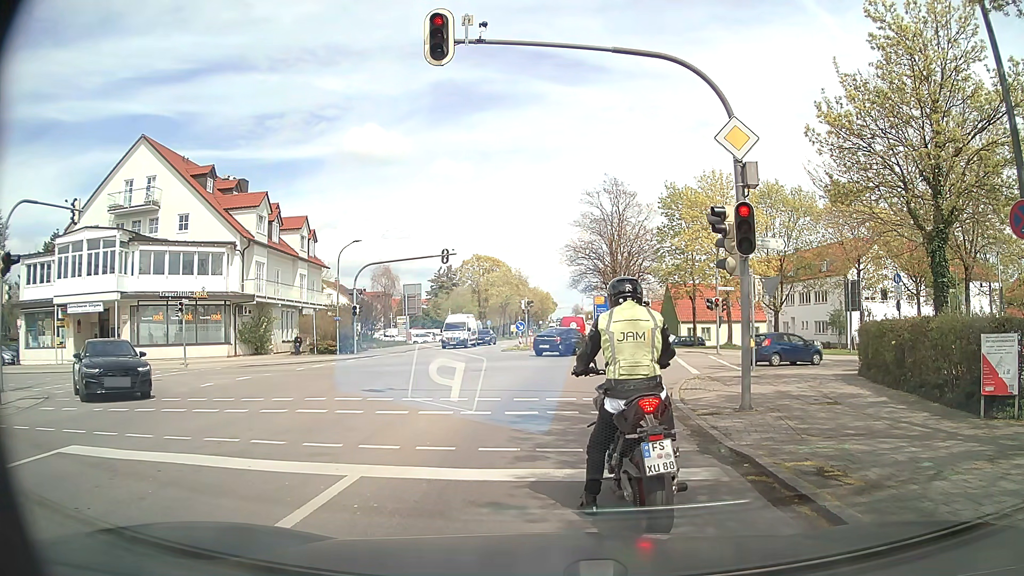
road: secondary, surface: asphalt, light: Day
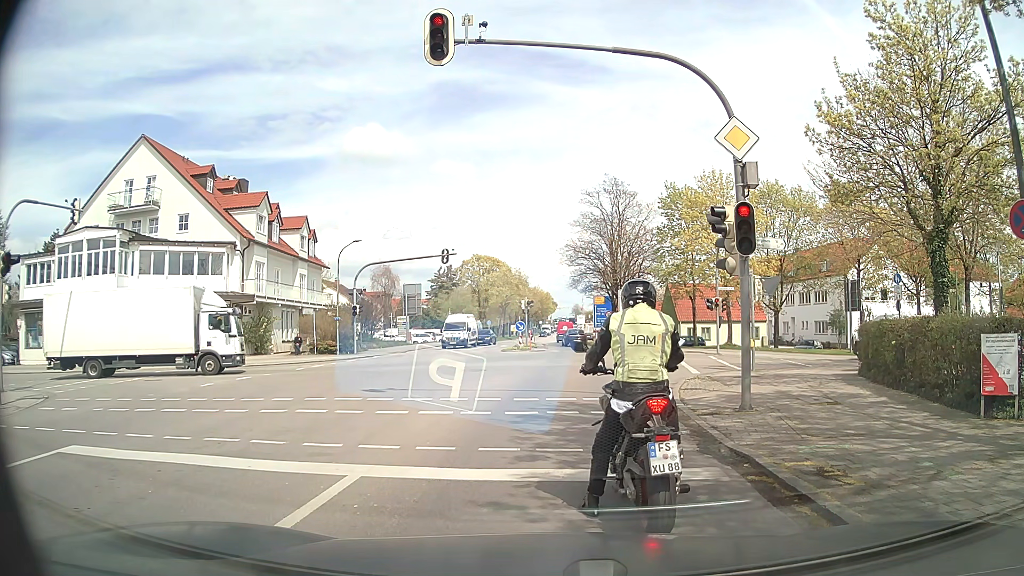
(0.0, 0.0) m; 0°
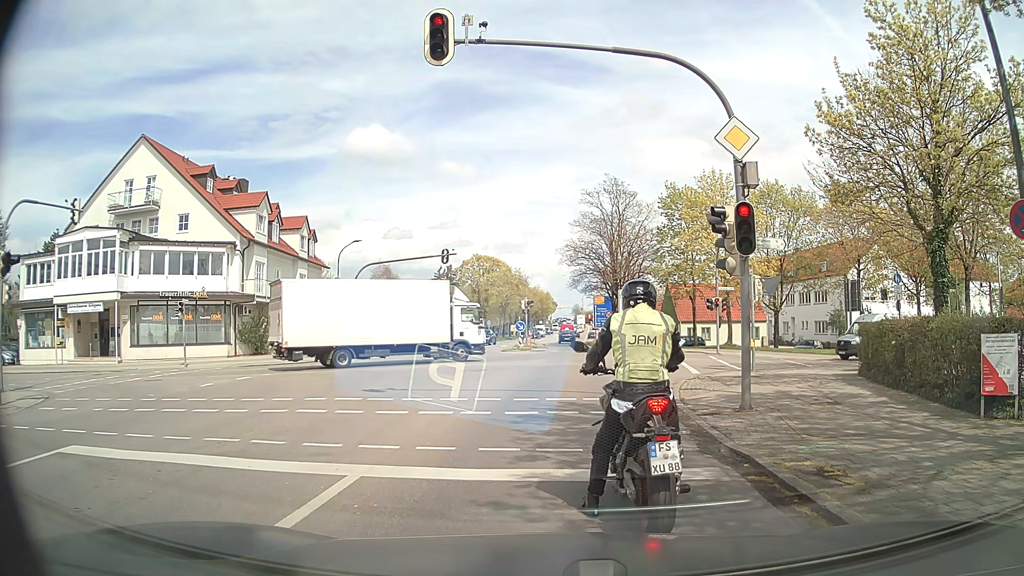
(0.0, 0.0) m; 0°
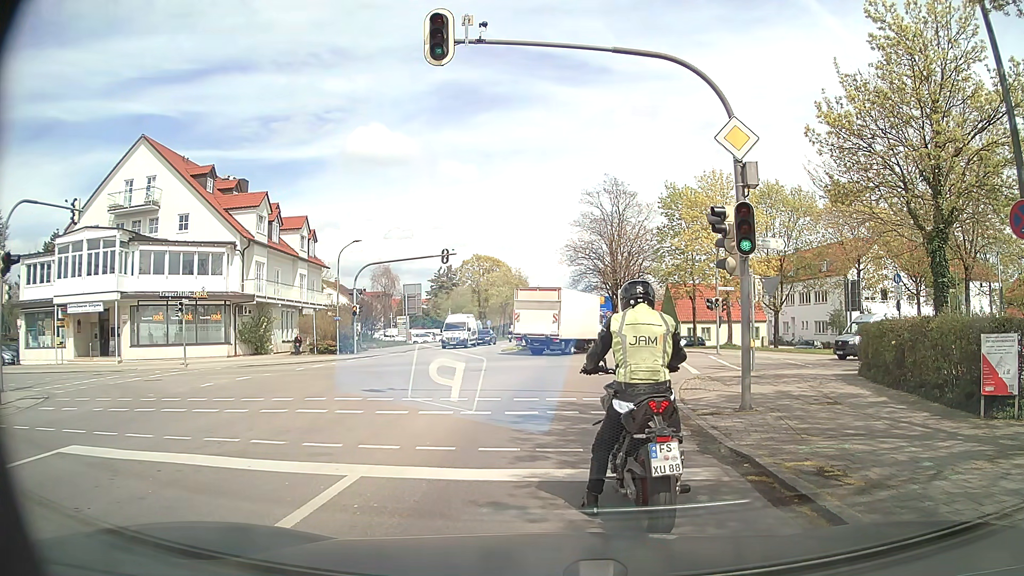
(0.0, 0.0) m; 0°
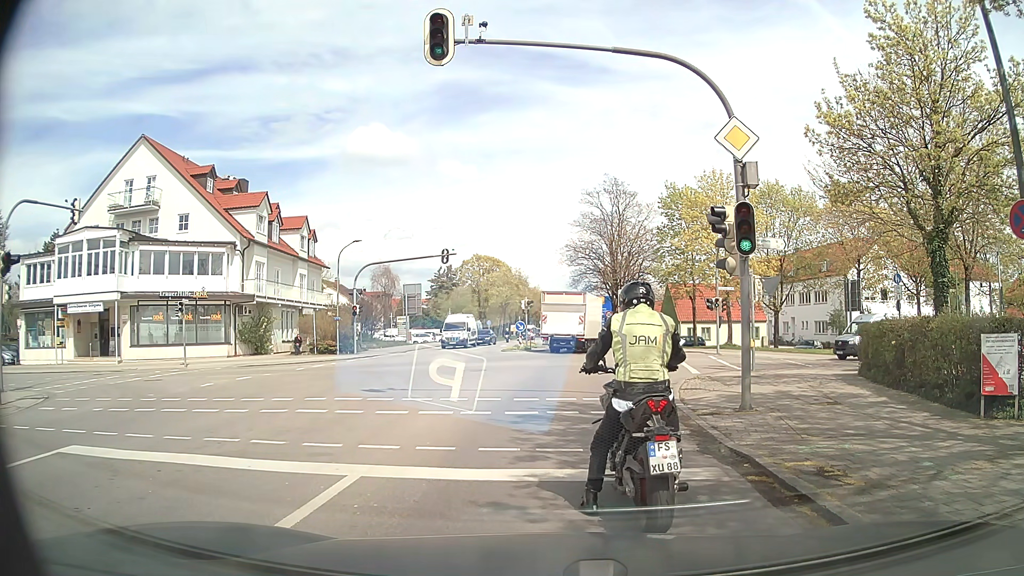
(0.0, 0.0) m; 0°
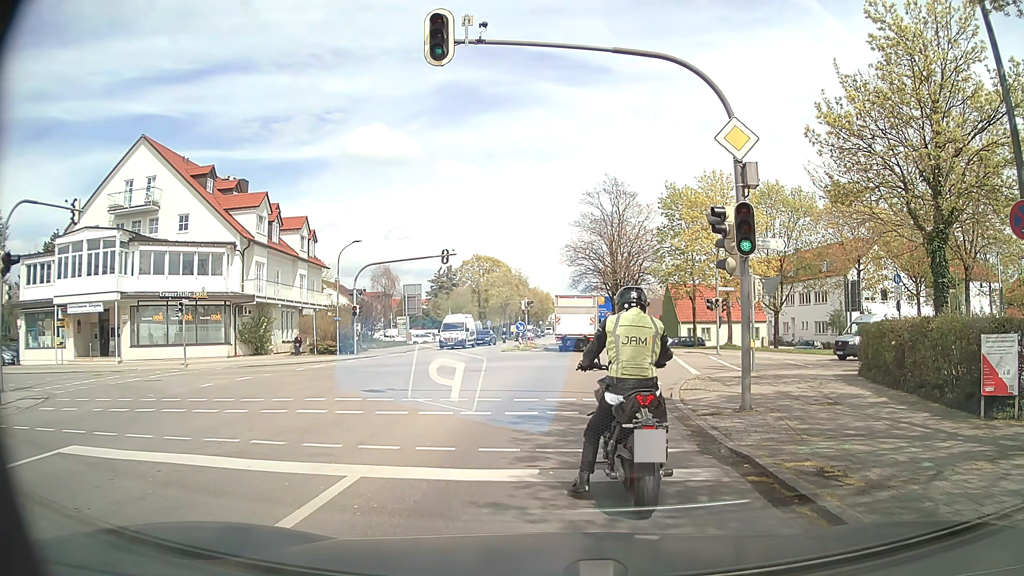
(0.0, 0.0) m; 0°
